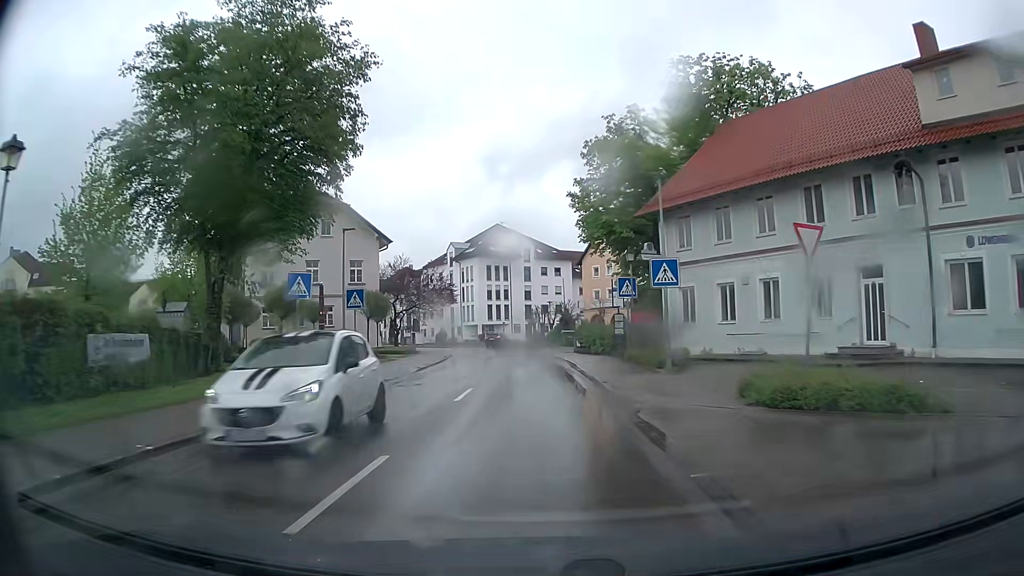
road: tertiary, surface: asphalt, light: Day
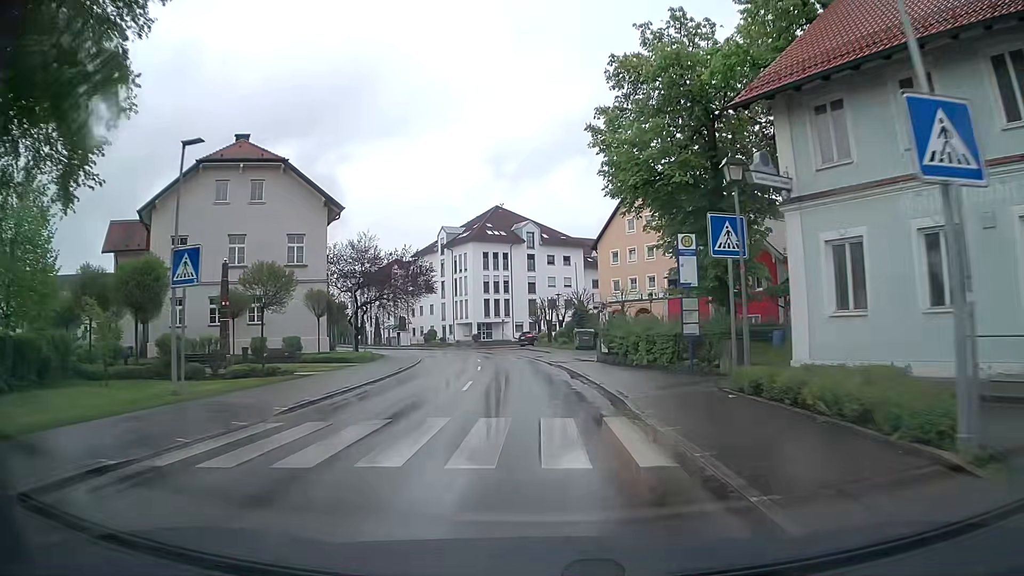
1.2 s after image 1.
(-0.1, +15.2) m; -1°
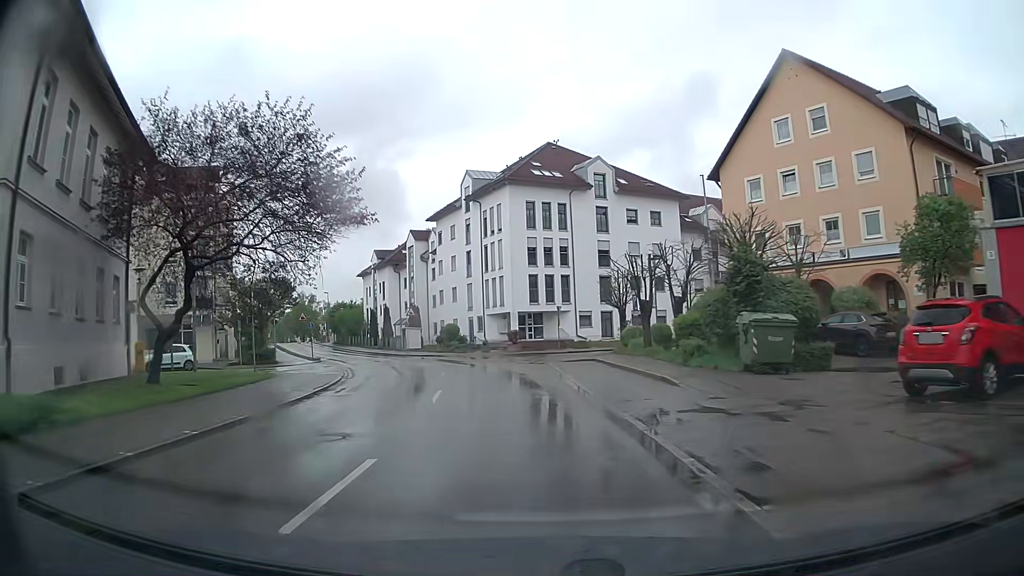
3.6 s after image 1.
(-0.9, +30.4) m; -6°
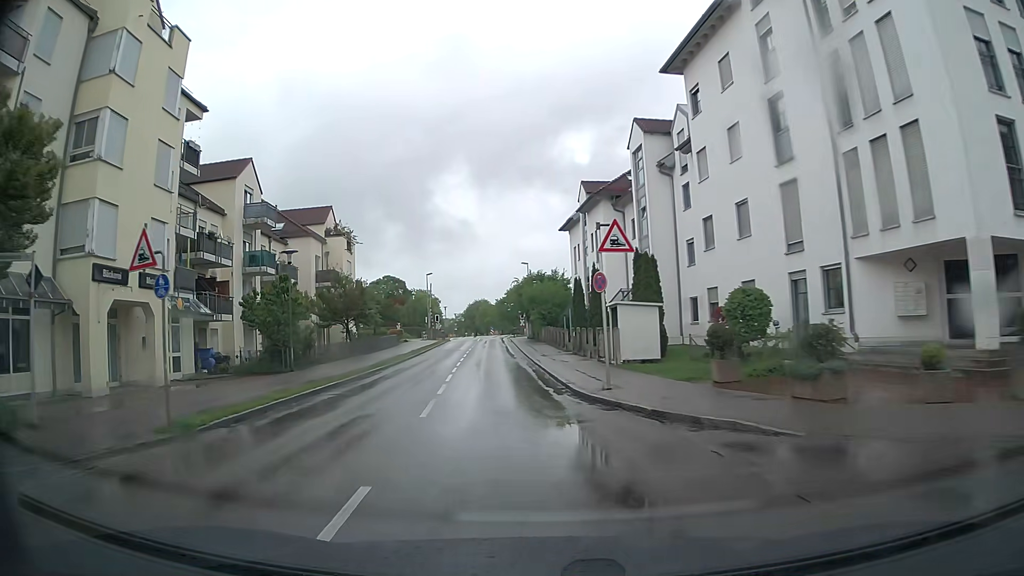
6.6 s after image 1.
(-5.7, +37.3) m; -21°
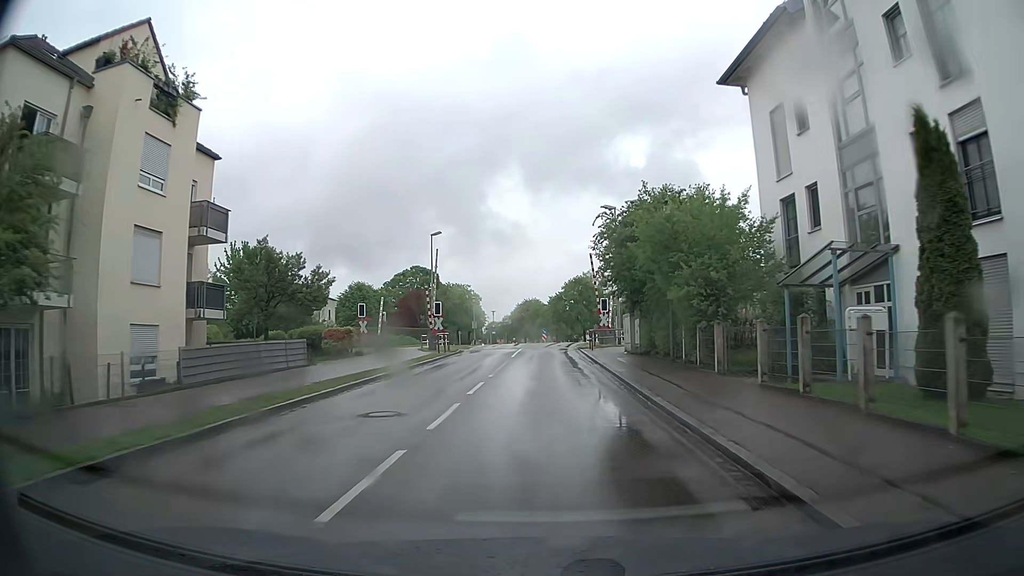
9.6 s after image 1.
(-2.7, +37.2) m; -4°
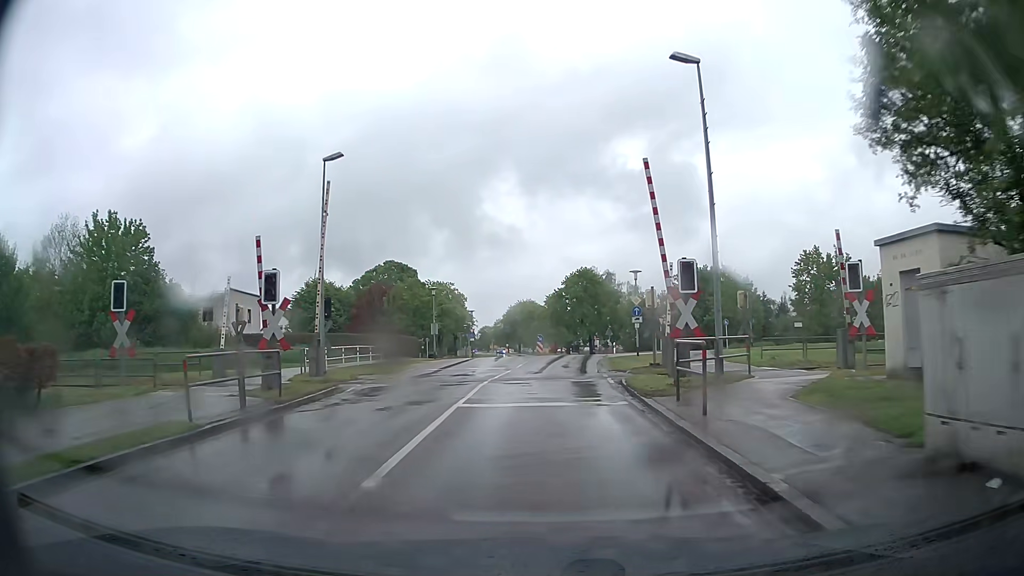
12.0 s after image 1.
(0.0, +23.6) m; +1°
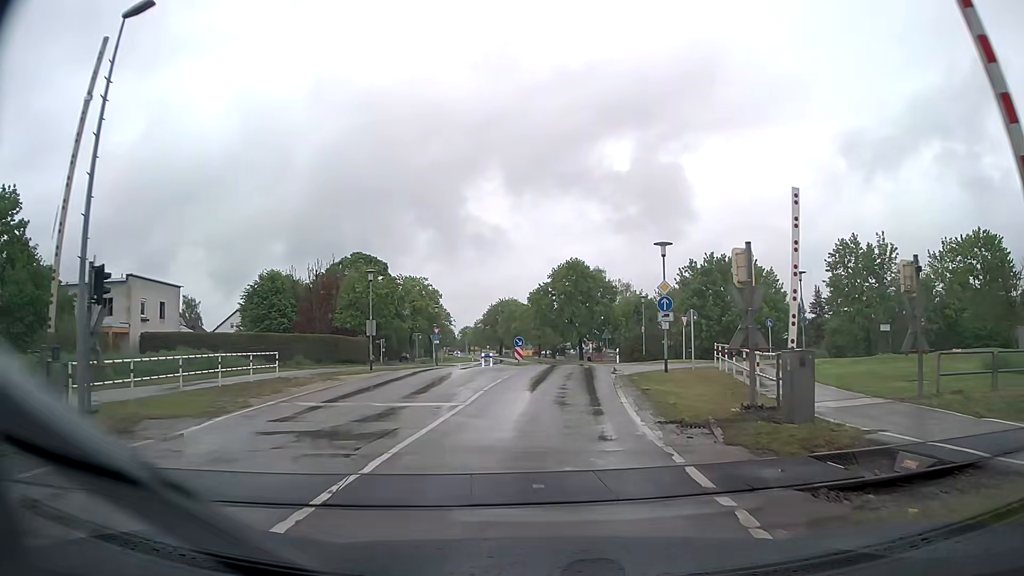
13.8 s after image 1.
(0.0, +13.6) m; 0°
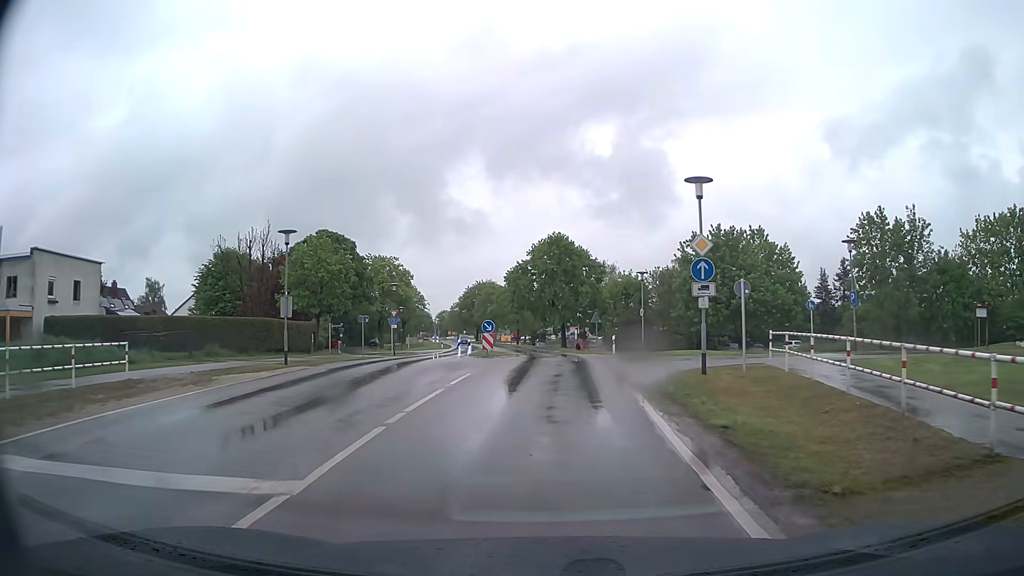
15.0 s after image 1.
(+0.2, +9.3) m; +2°
(0, +10) (0, +20) (0, +30) (0, +40) (-1, +50) (-2, +60) (-3, +70) (-5, +80) (-7, +90) (-8, +99) m
